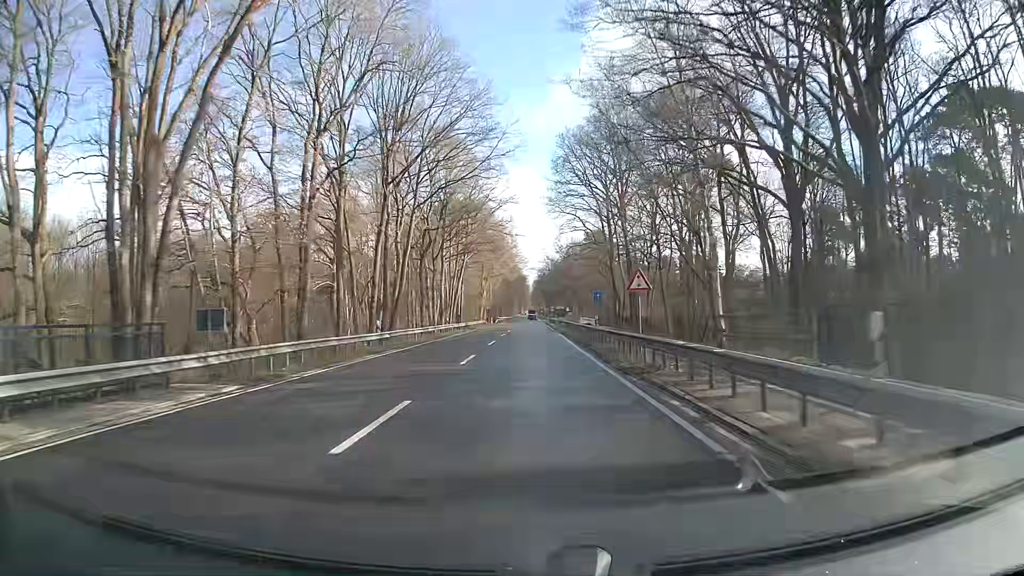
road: primary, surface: asphalt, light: Day
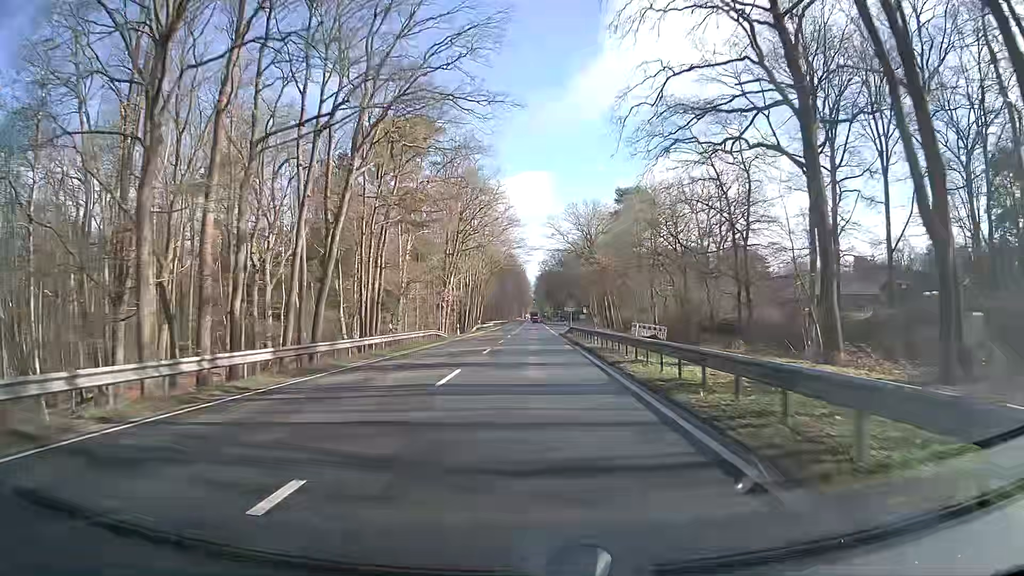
(+0.2, +54.5) m; 0°
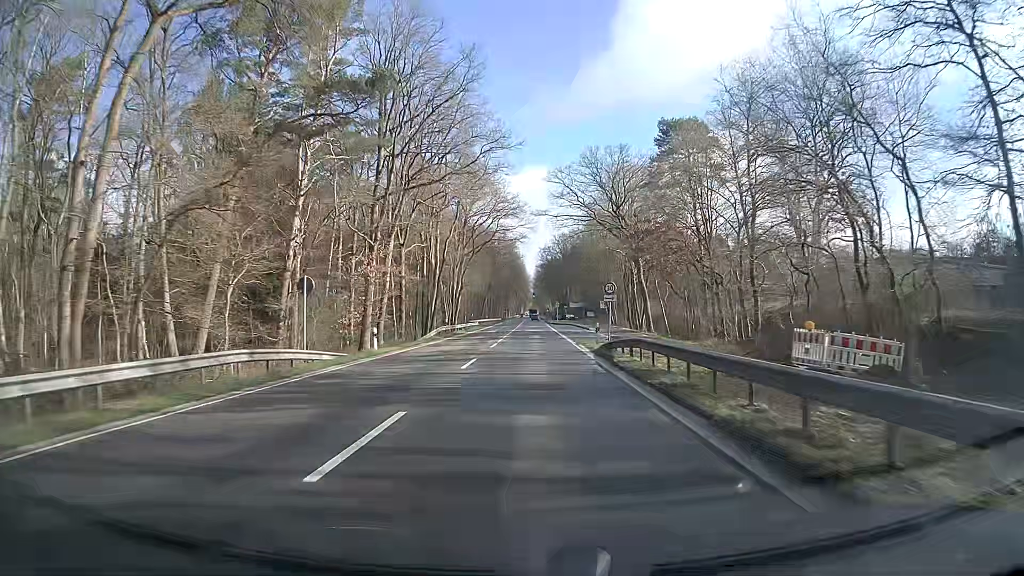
(+0.3, +32.7) m; +1°
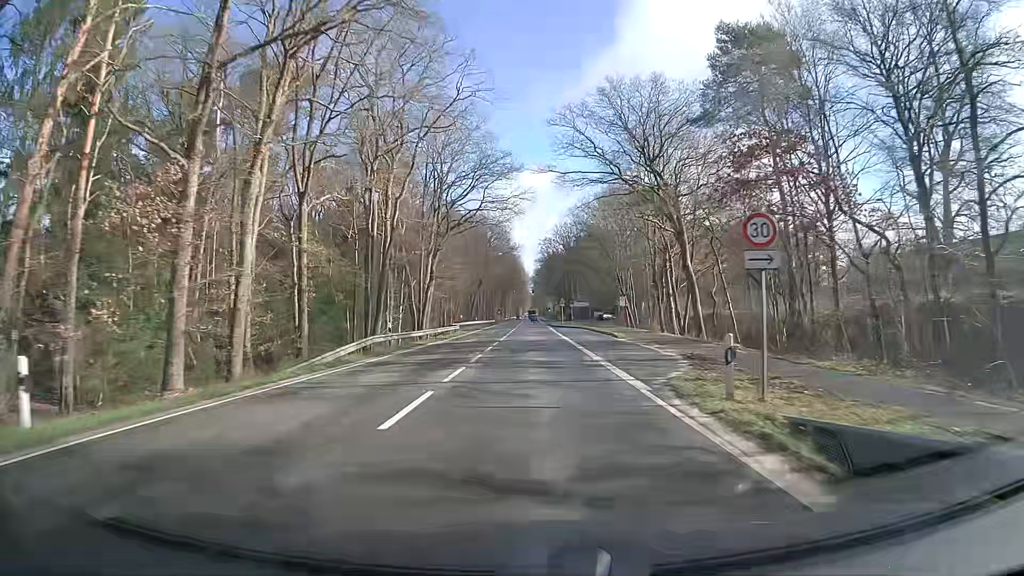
(0.0, +21.9) m; +1°
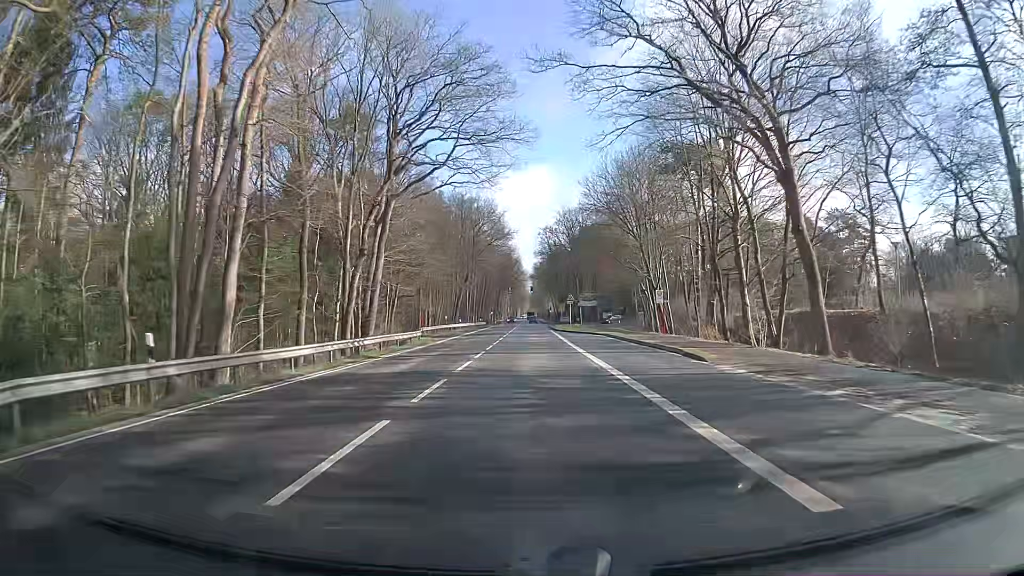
(-0.2, +21.8) m; 0°
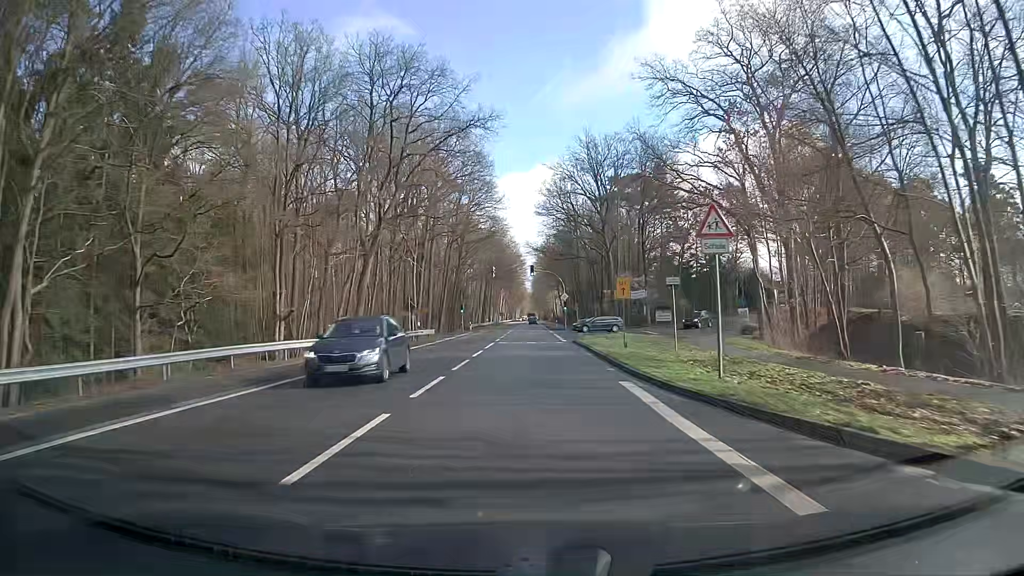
(-0.3, +54.5) m; 0°
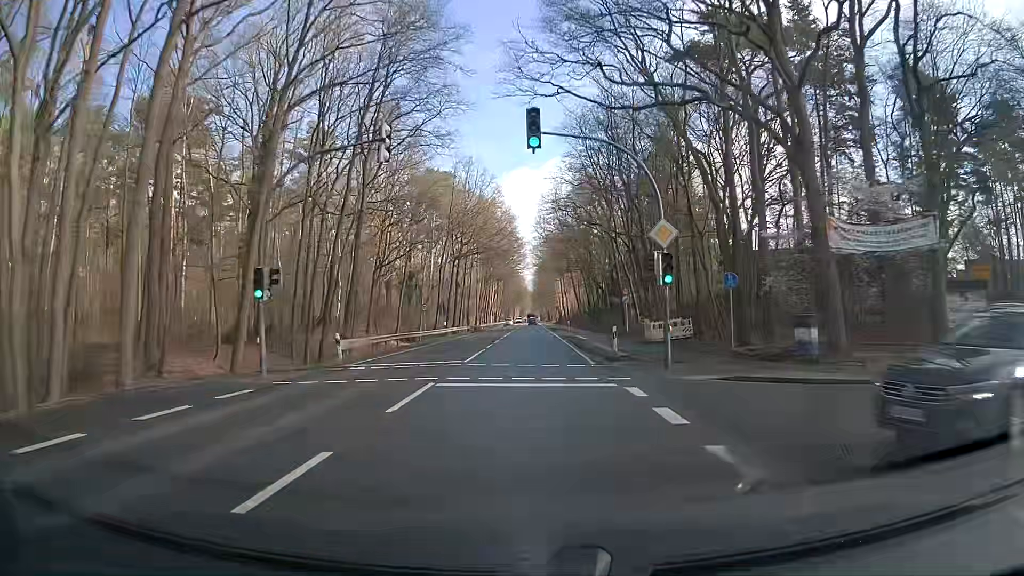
(-0.2, +54.5) m; 0°
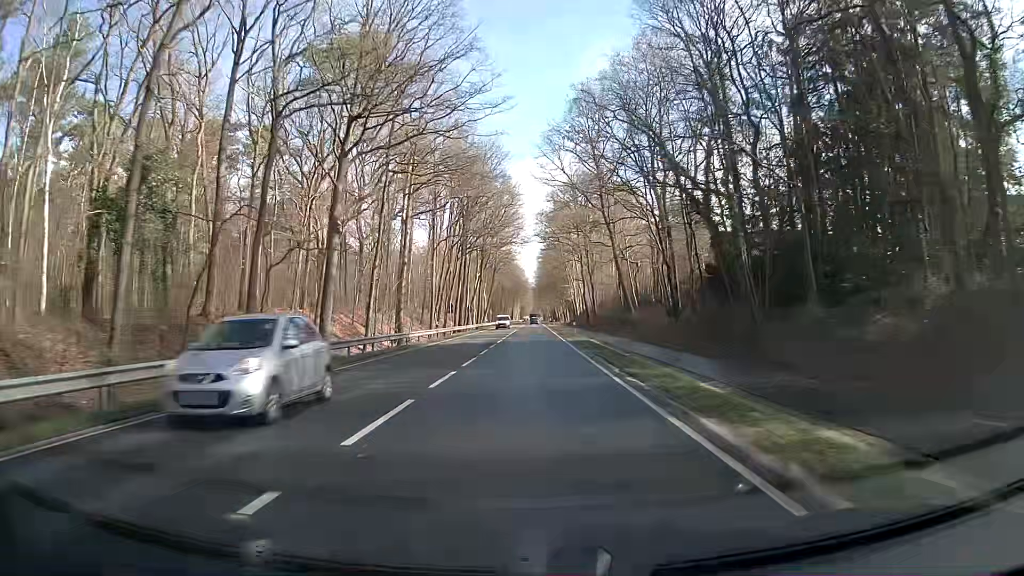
(-0.3, +54.5) m; 0°
(0, +10) (0, +20) (0, +30) (0, +40) (0, +50) (0, +60) (0, +70) (0, +80) (0, +90) (0, +100) m
